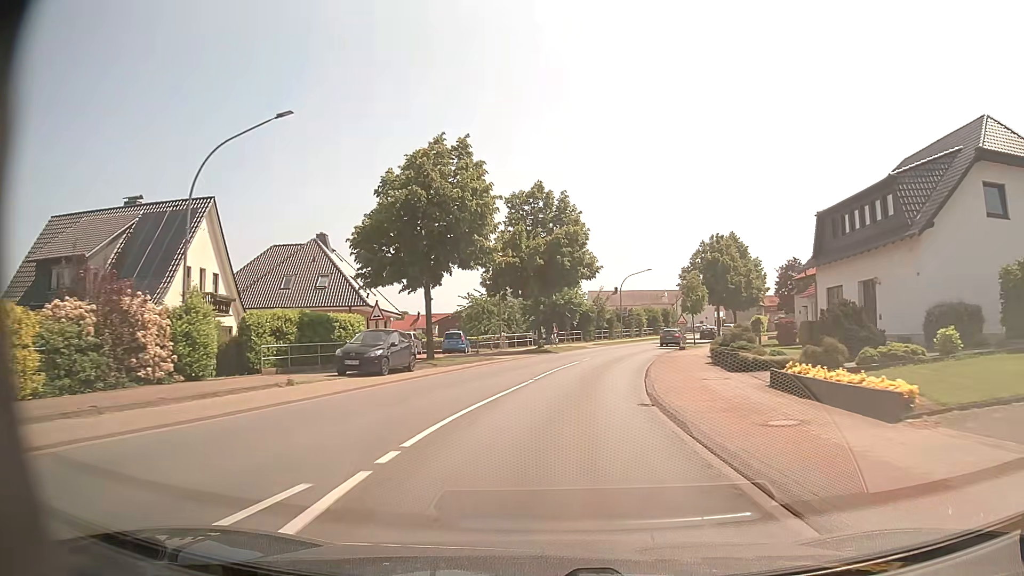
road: primary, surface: asphalt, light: Day
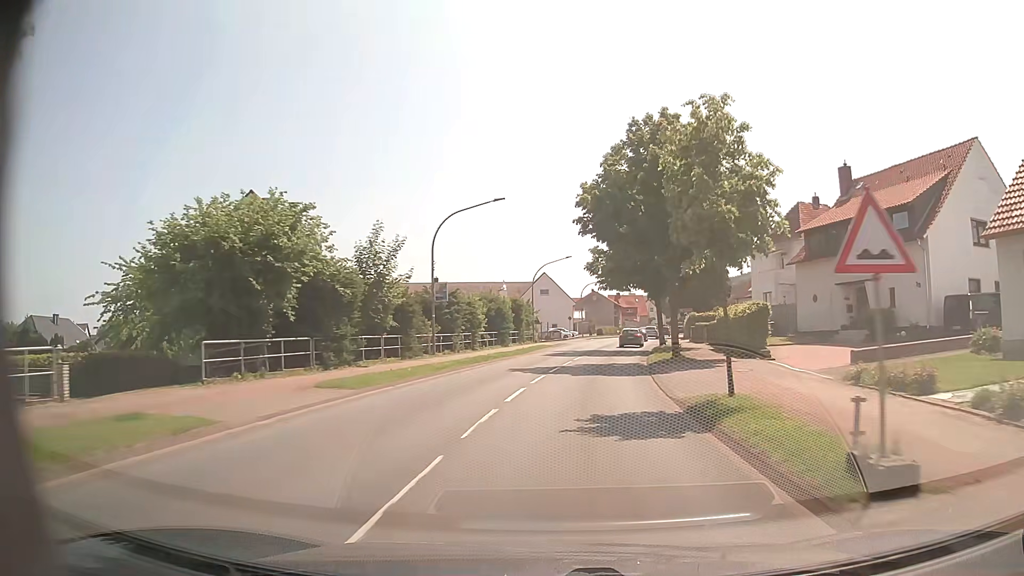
(+4.8, +41.2) m; +15°
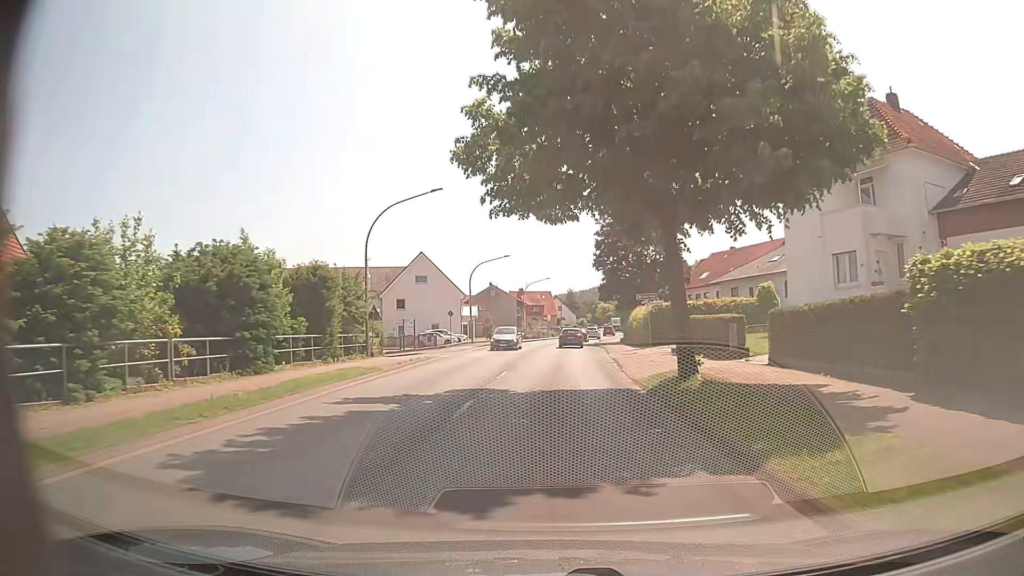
(+2.3, +29.7) m; +9°
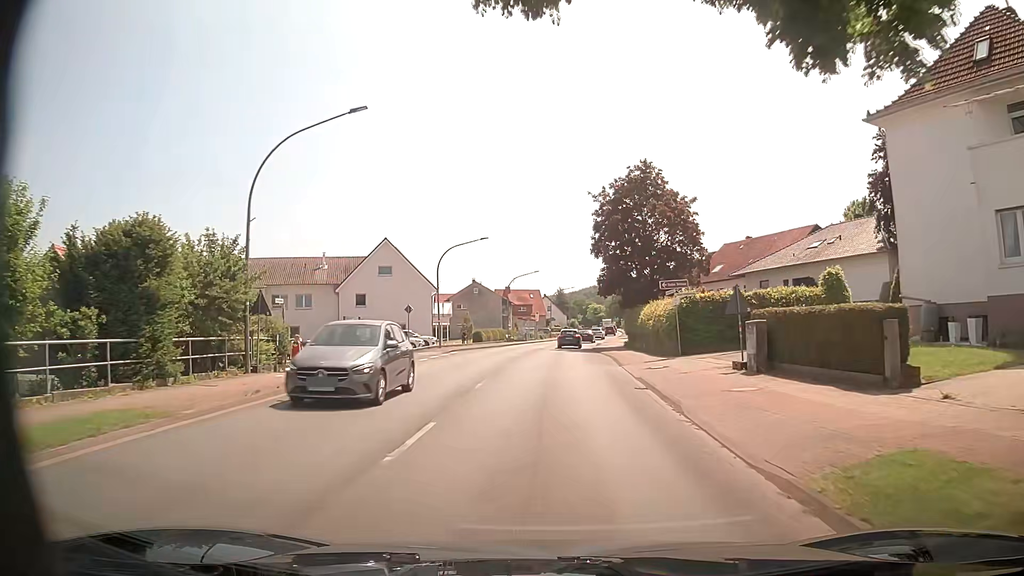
(+0.1, +11.9) m; 0°
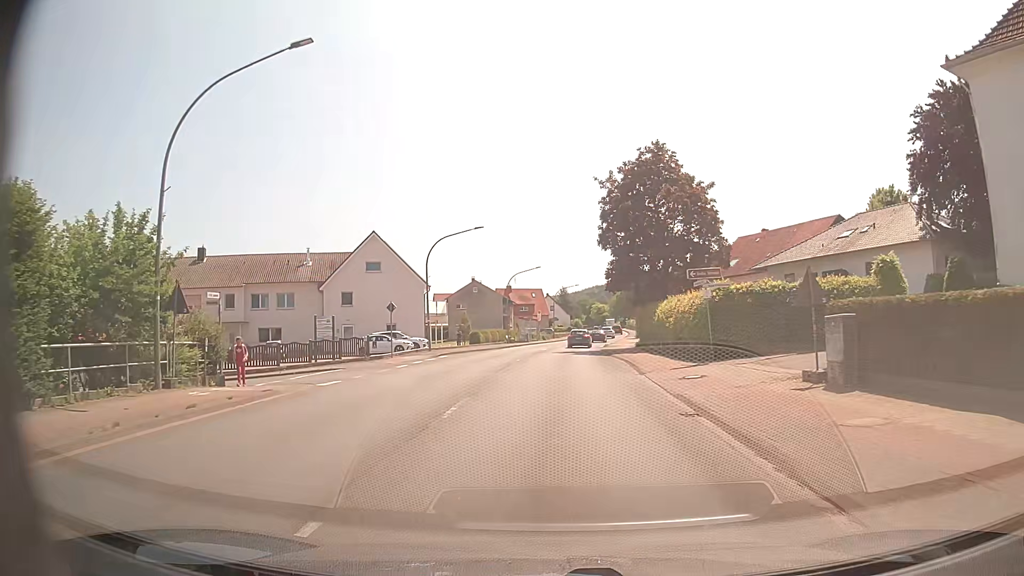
(0.0, +5.1) m; 0°
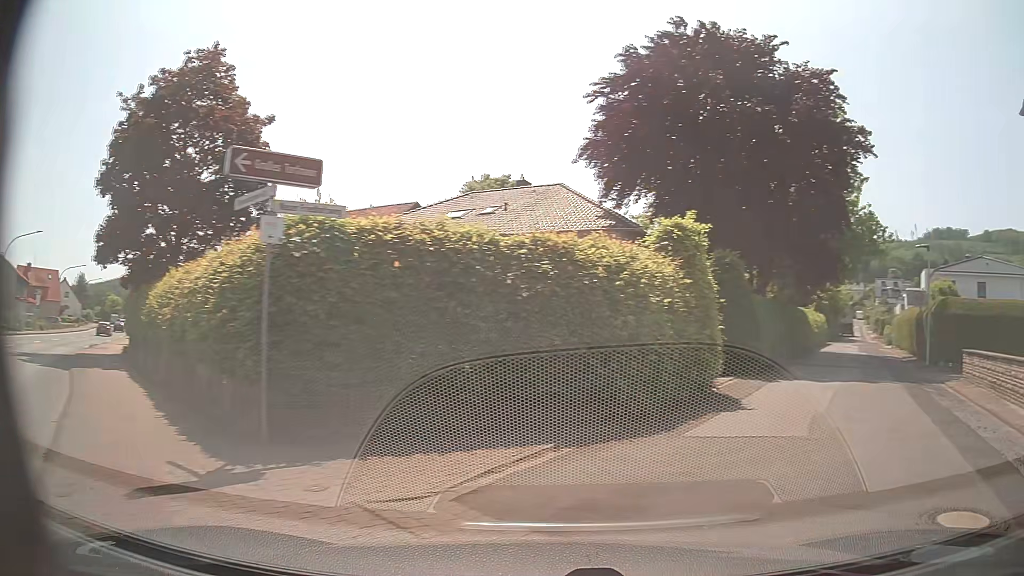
(+1.8, +16.0) m; +39°
